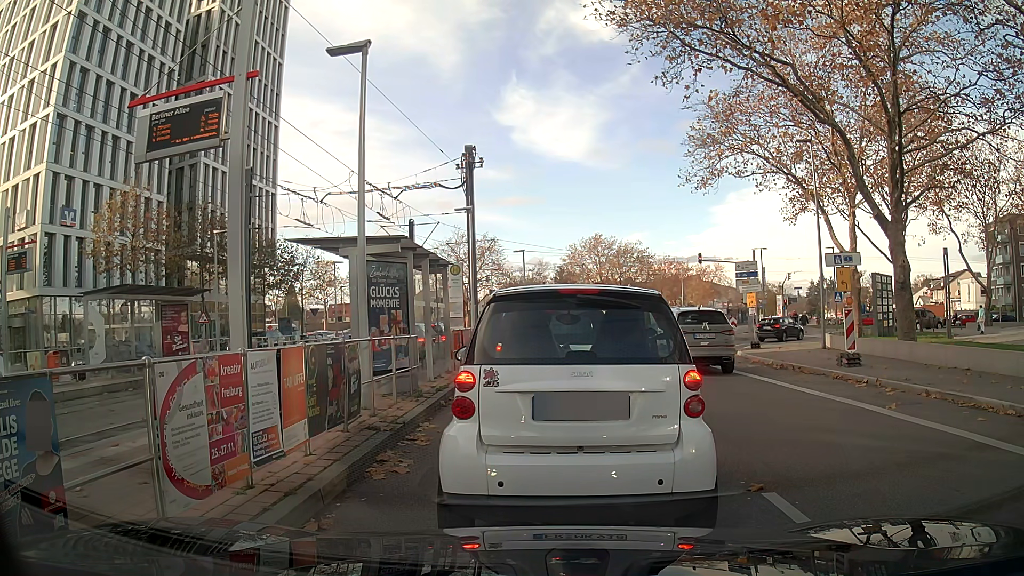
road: secondary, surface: asphalt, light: Day
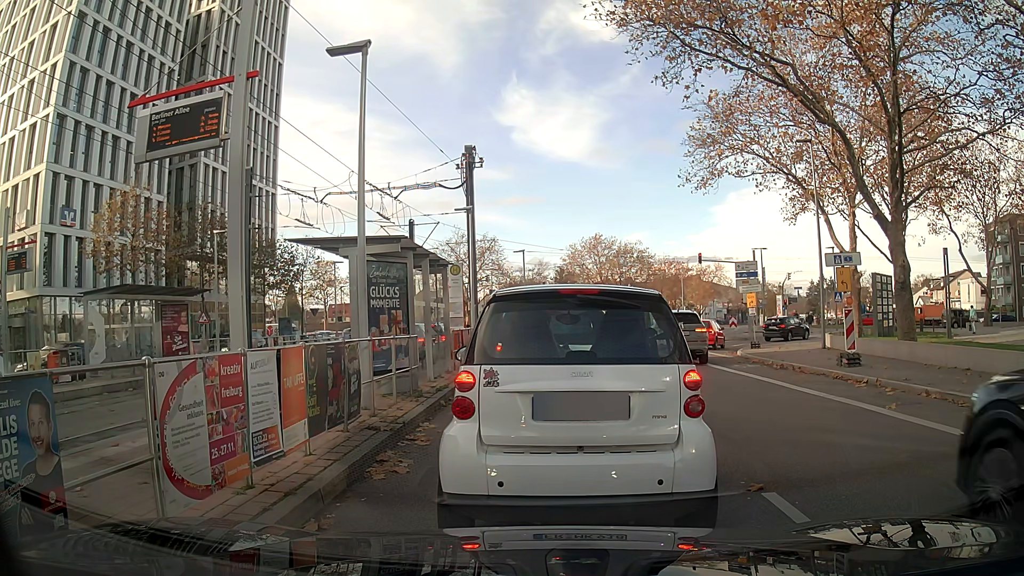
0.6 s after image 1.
(0.0, 0.0) m; 0°
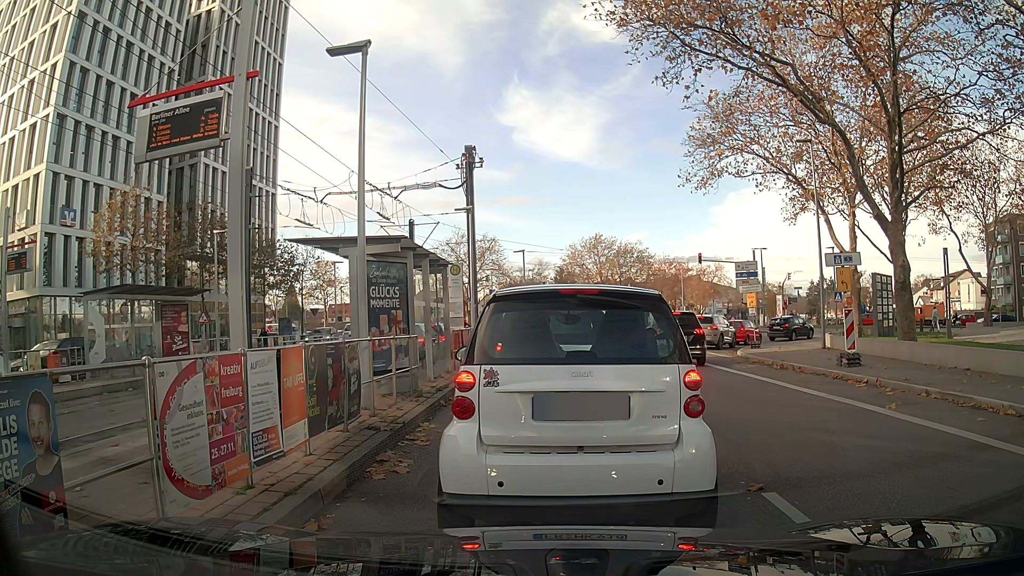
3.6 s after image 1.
(0.0, 0.0) m; 0°
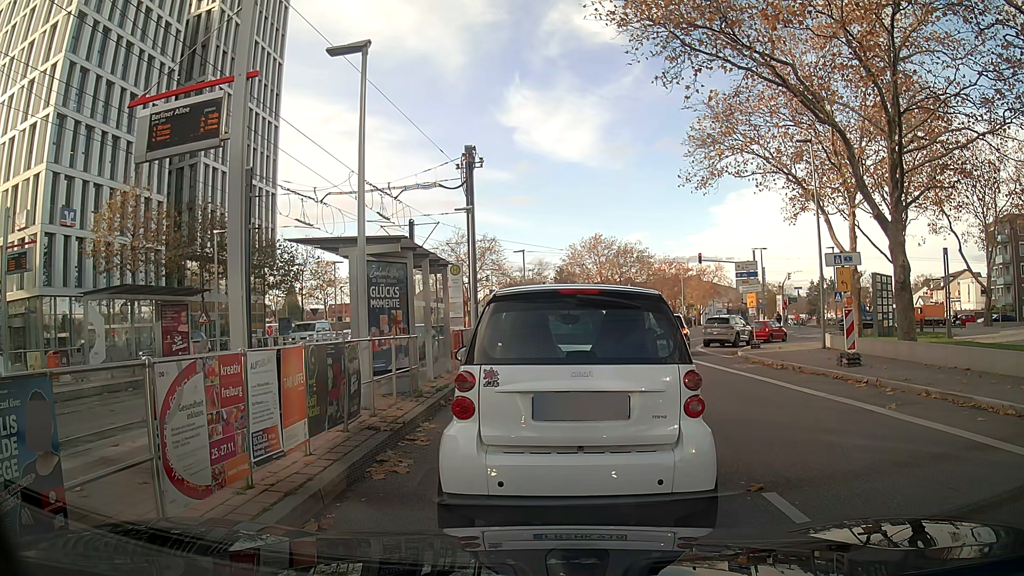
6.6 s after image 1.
(0.0, 0.0) m; 0°
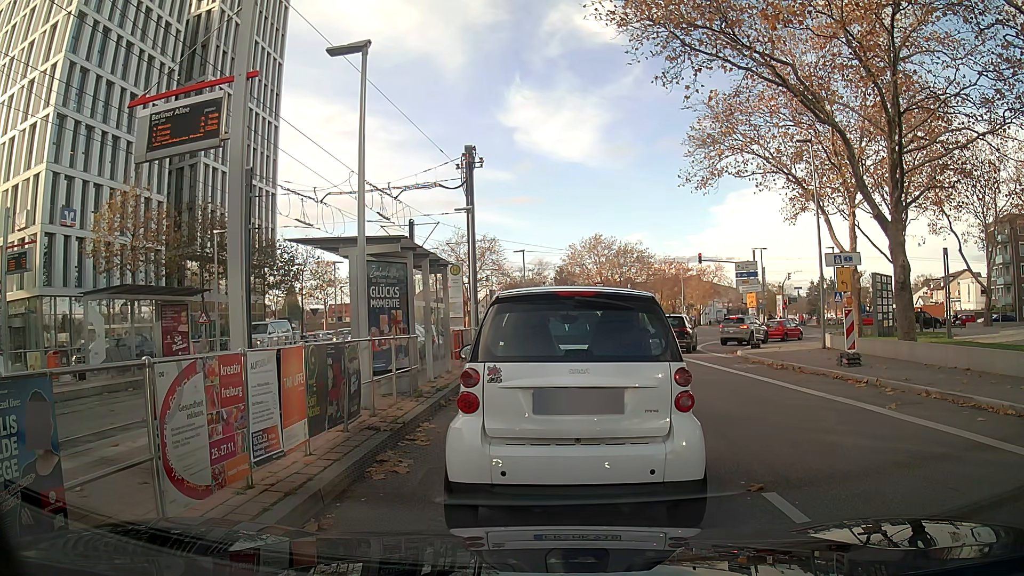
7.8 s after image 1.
(0.0, 0.0) m; 0°
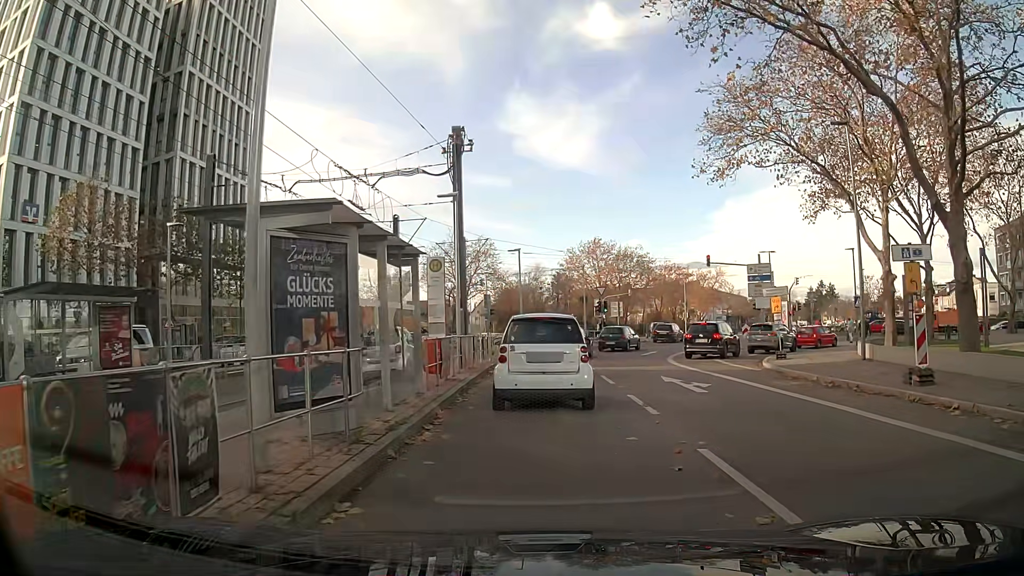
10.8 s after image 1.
(+0.1, +4.0) m; +1°
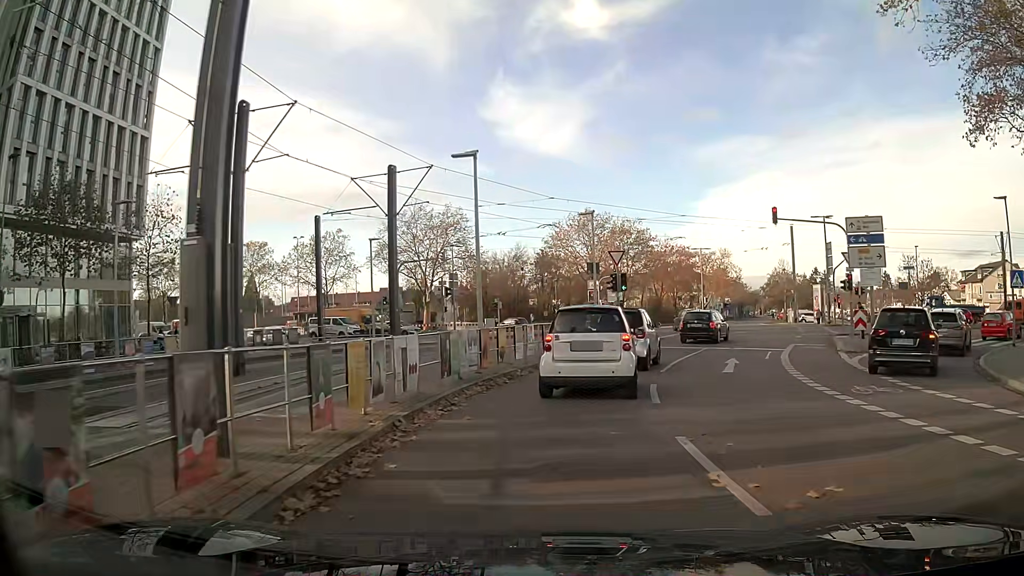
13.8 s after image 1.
(+0.2, +18.3) m; +2°
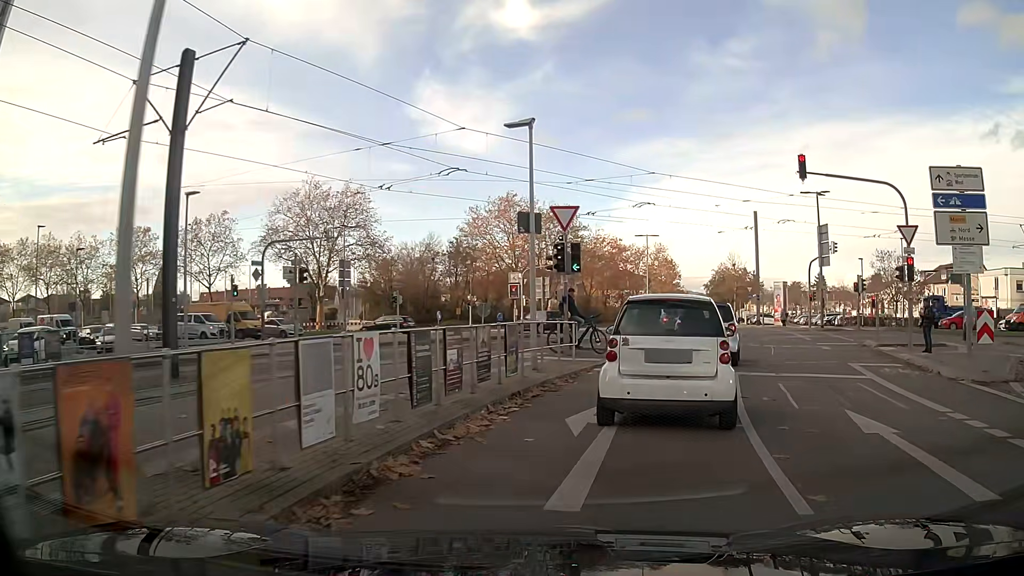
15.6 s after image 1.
(+0.7, +12.0) m; +8°
